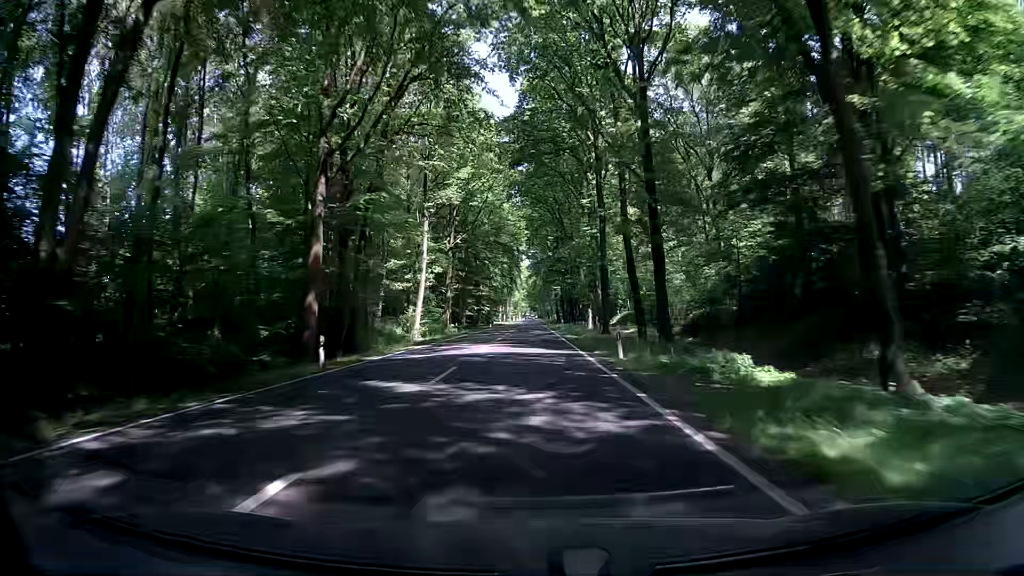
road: primary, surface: asphalt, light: Day
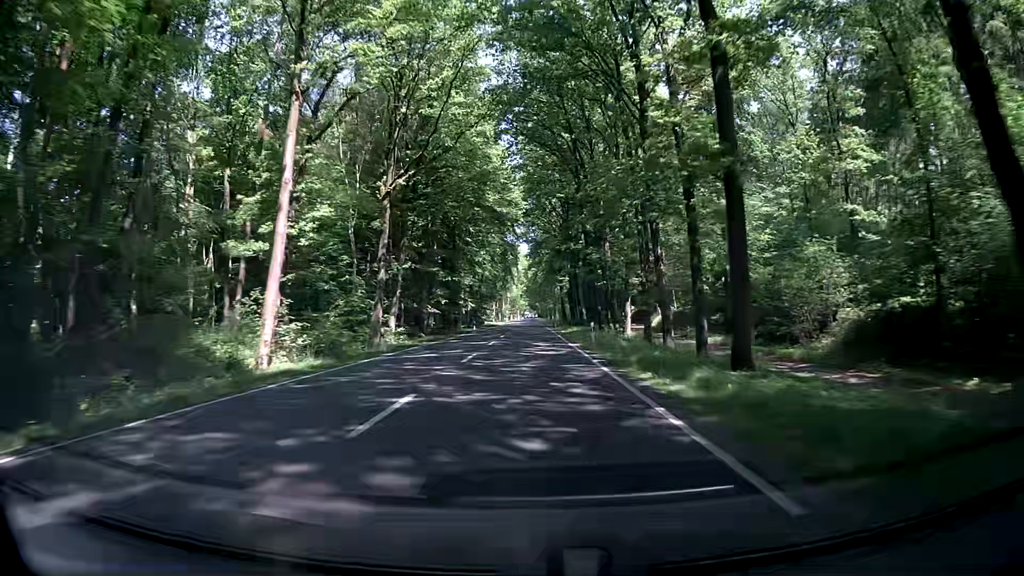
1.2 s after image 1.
(-0.3, +30.9) m; -1°
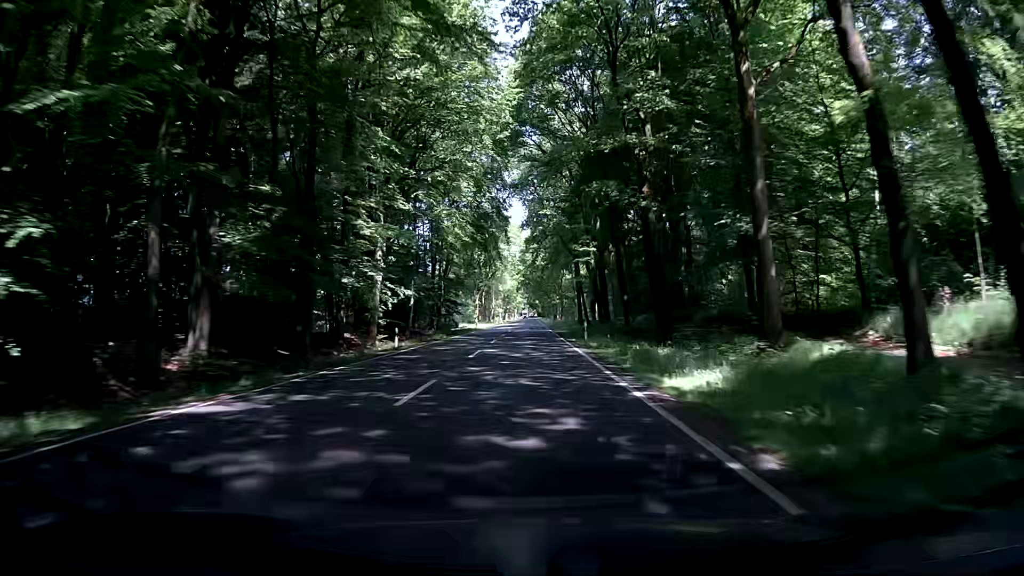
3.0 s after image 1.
(+0.1, +46.8) m; +1°
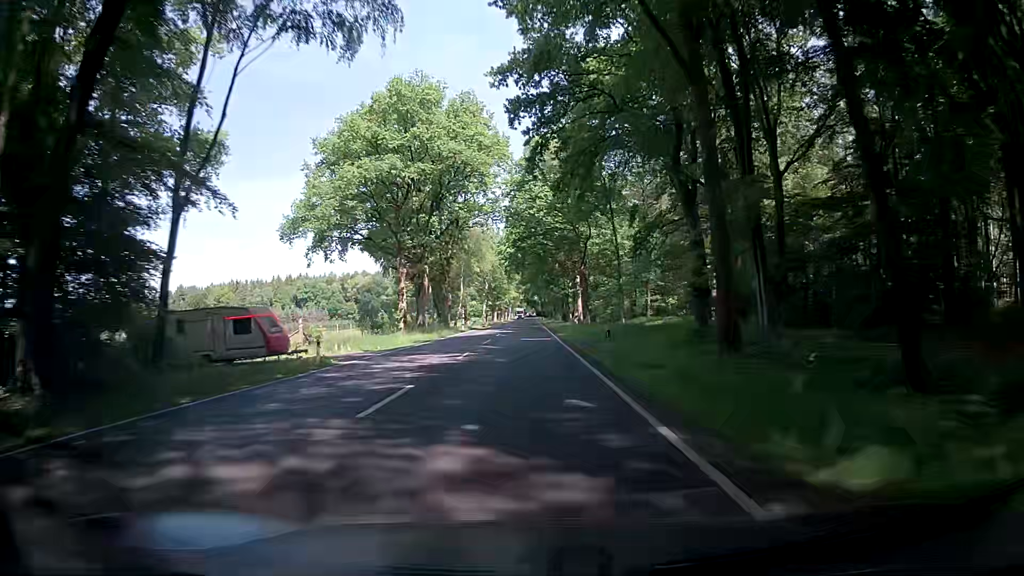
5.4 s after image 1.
(-0.1, +62.8) m; 0°
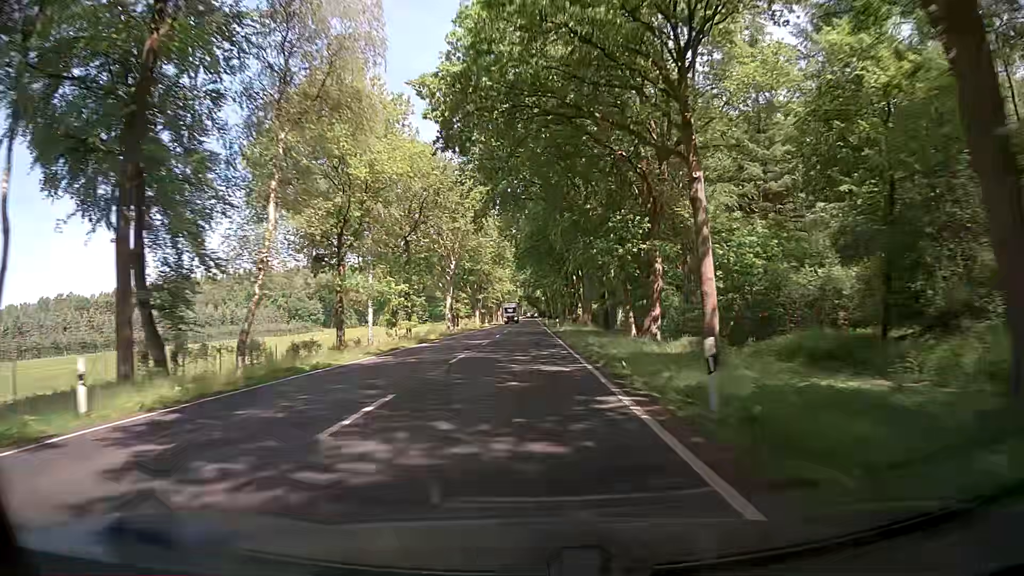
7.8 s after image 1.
(+0.2, +63.1) m; 0°
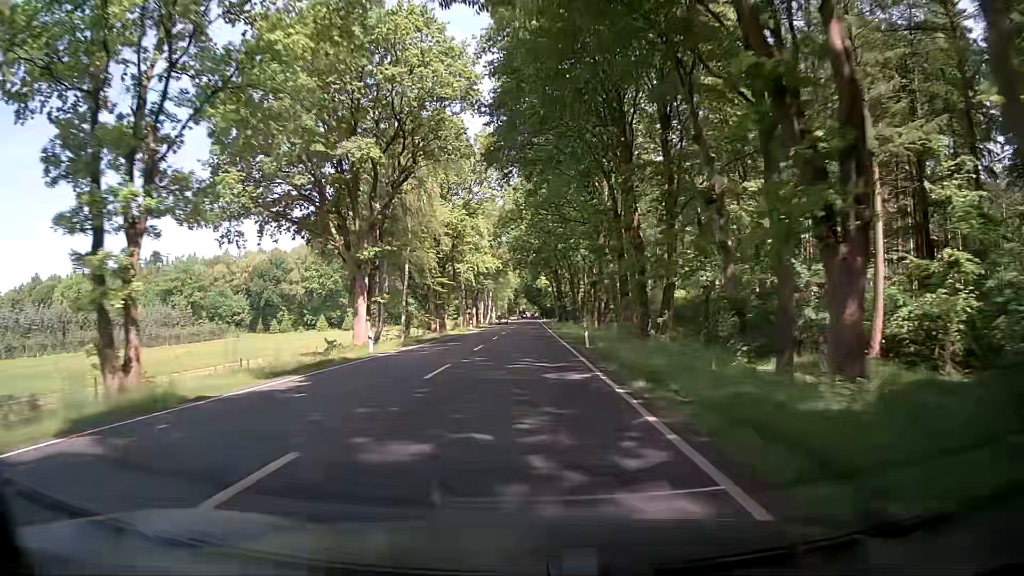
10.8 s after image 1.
(0.0, +79.0) m; 0°
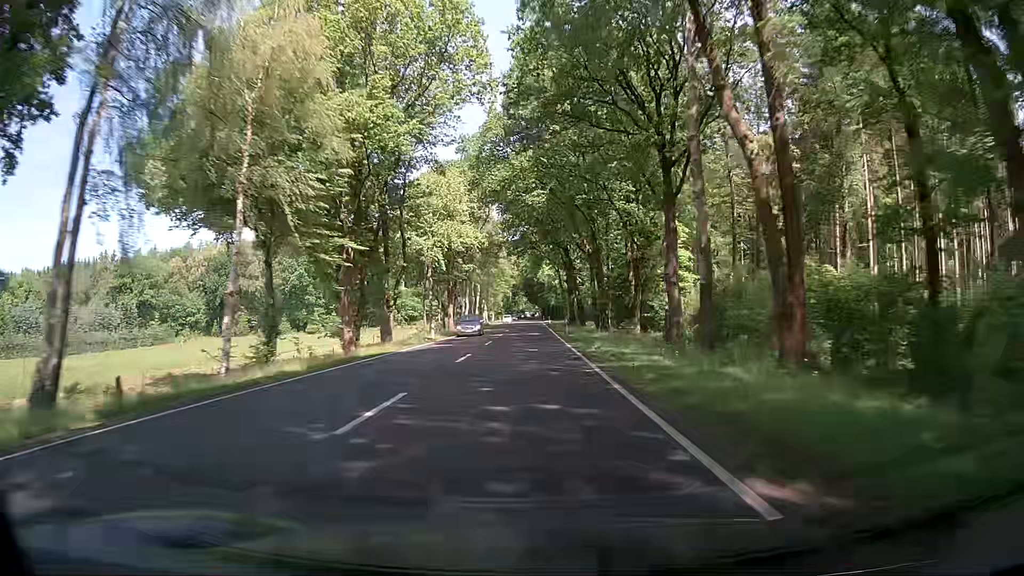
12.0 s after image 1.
(0.0, +31.6) m; 0°
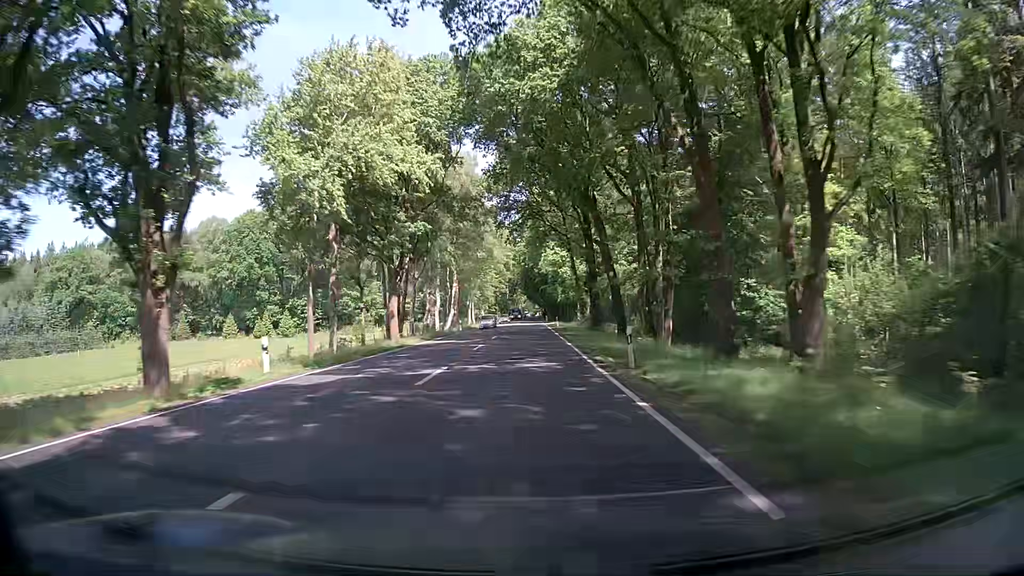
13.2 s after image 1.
(-0.2, +31.6) m; 0°
(0, +10) (0, +20) (0, +30) (0, +40) (0, +50) (0, +60) (0, +70) (0, +80) (0, +90) (0, +100) m
